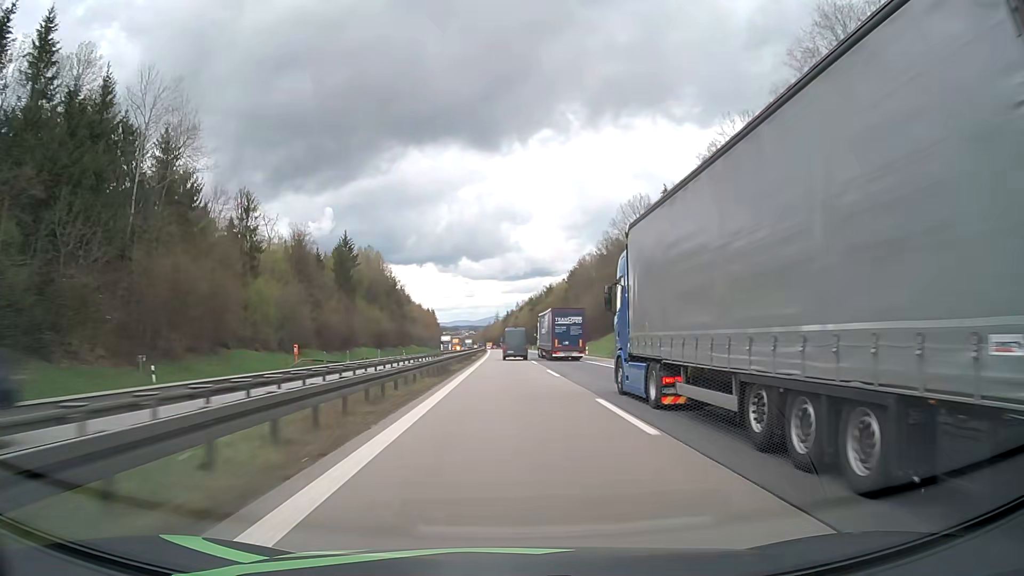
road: motorway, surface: asphalt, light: Day
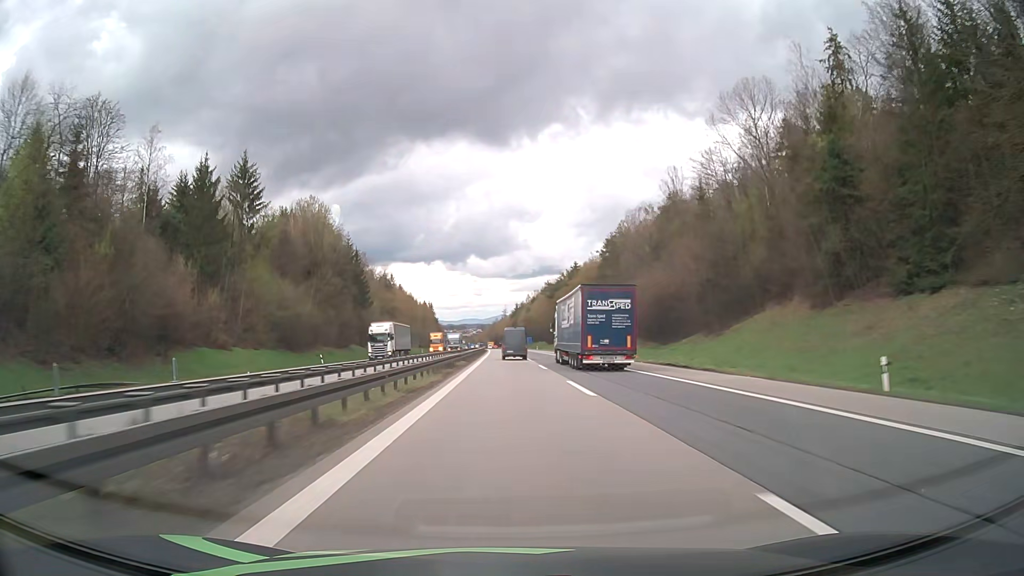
(-0.3, +64.4) m; -1°
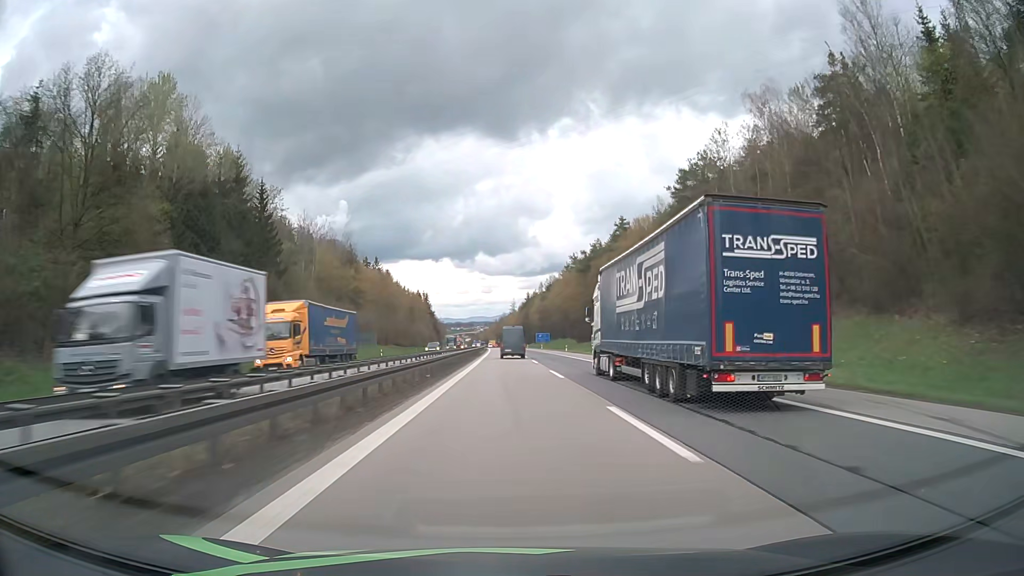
(-0.4, +63.6) m; -1°
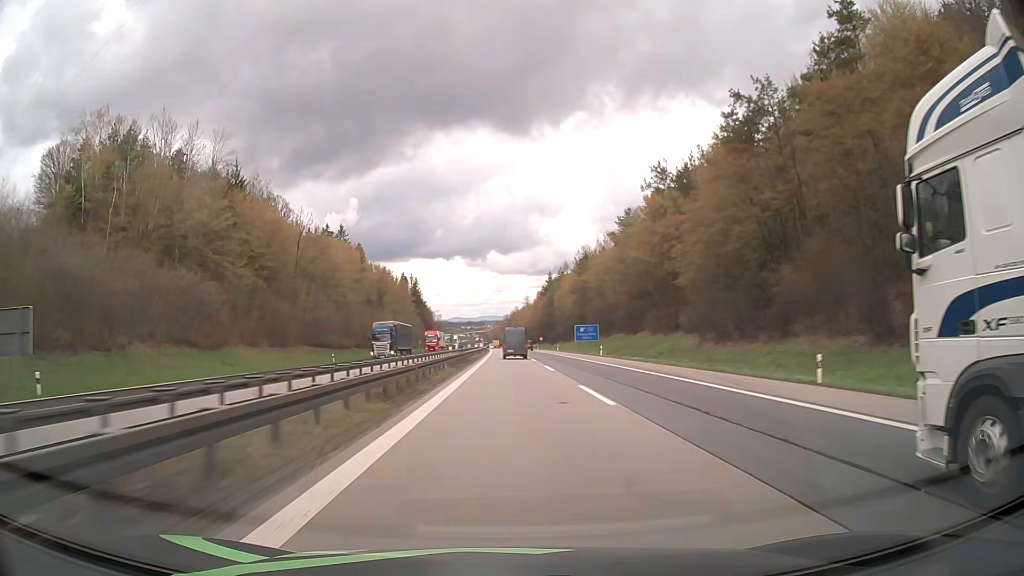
(-0.6, +82.5) m; -1°
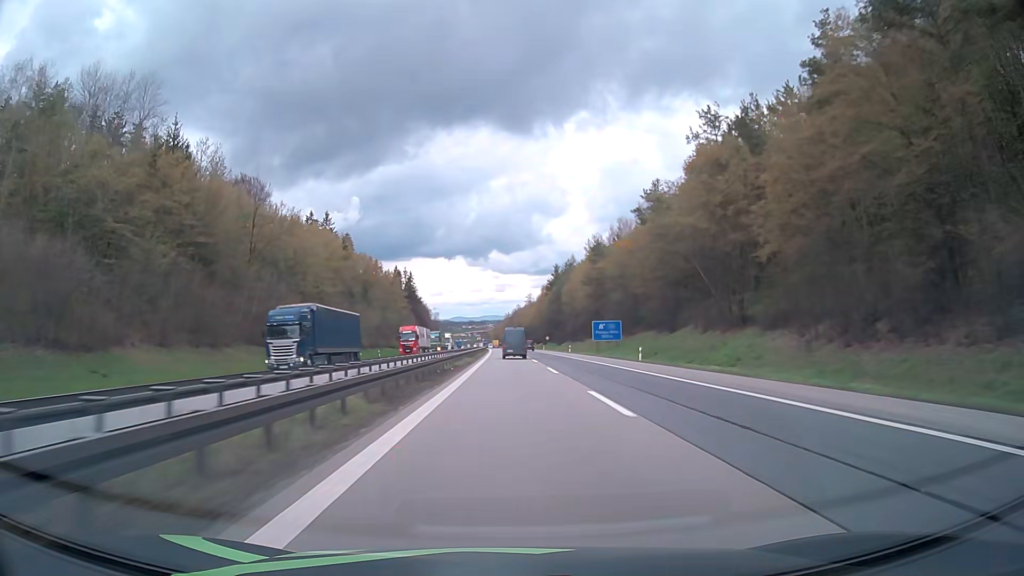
(0.0, +20.2) m; 0°
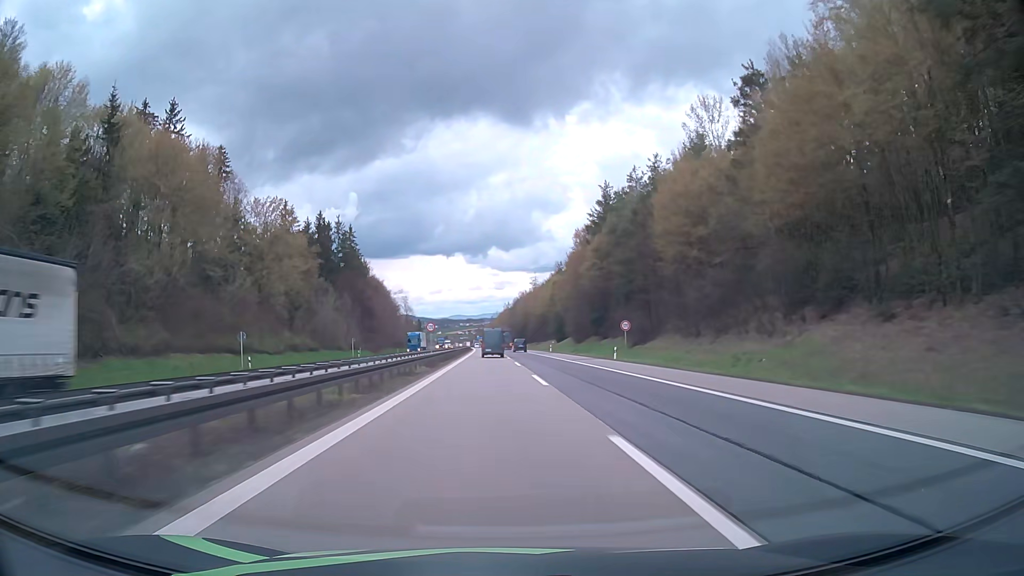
(-0.1, +98.7) m; 0°
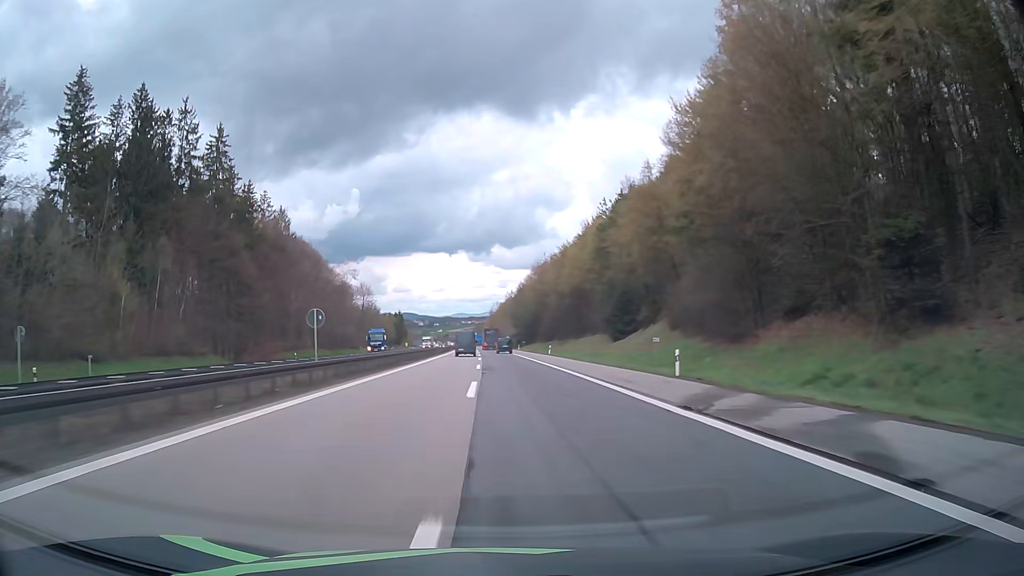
(+0.2, +76.3) m; 0°
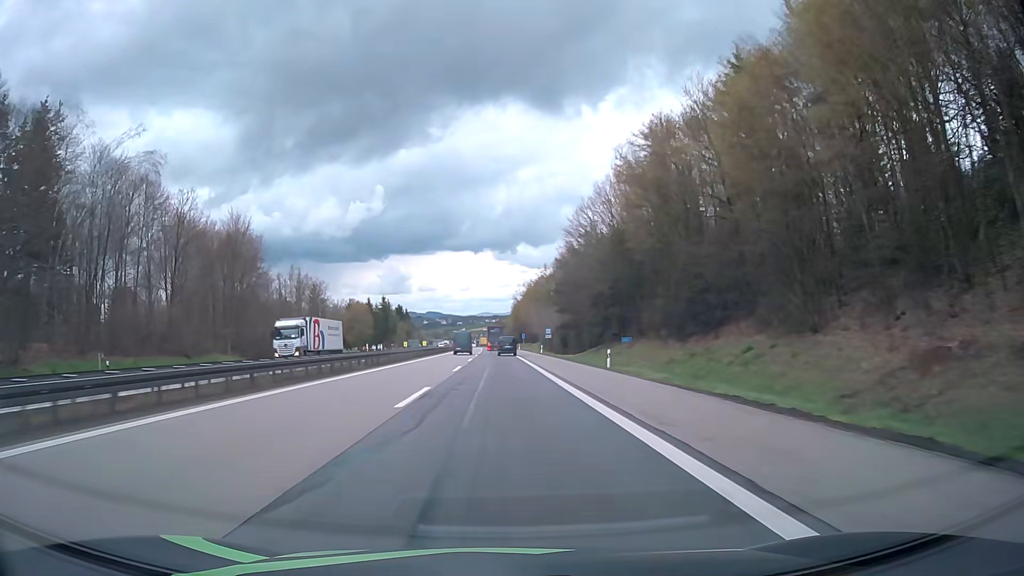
(-1.9, +92.4) m; -2°
(0, +10) (0, +20) (0, +30) (0, +40) (-1, +50) (-1, +60) (-1, +70) (-1, +80) (-2, +90) (-2, +100) m
